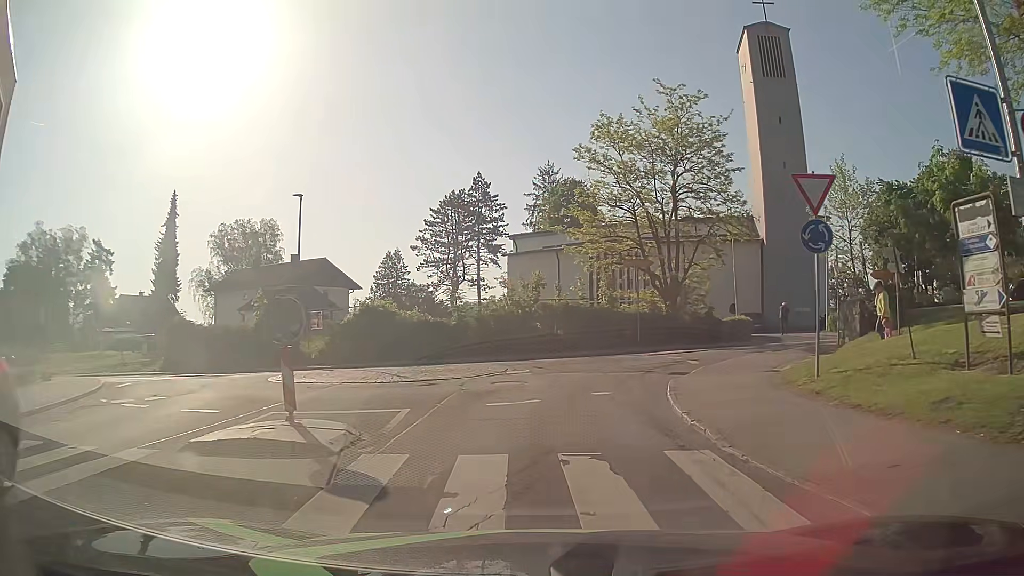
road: unclassified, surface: asphalt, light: Day
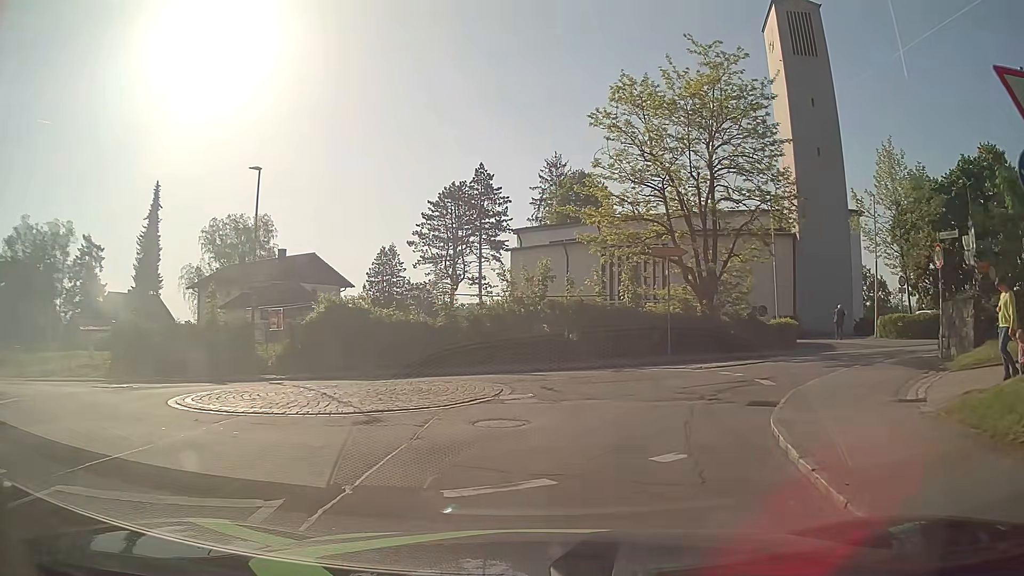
(-0.1, +5.7) m; -3°
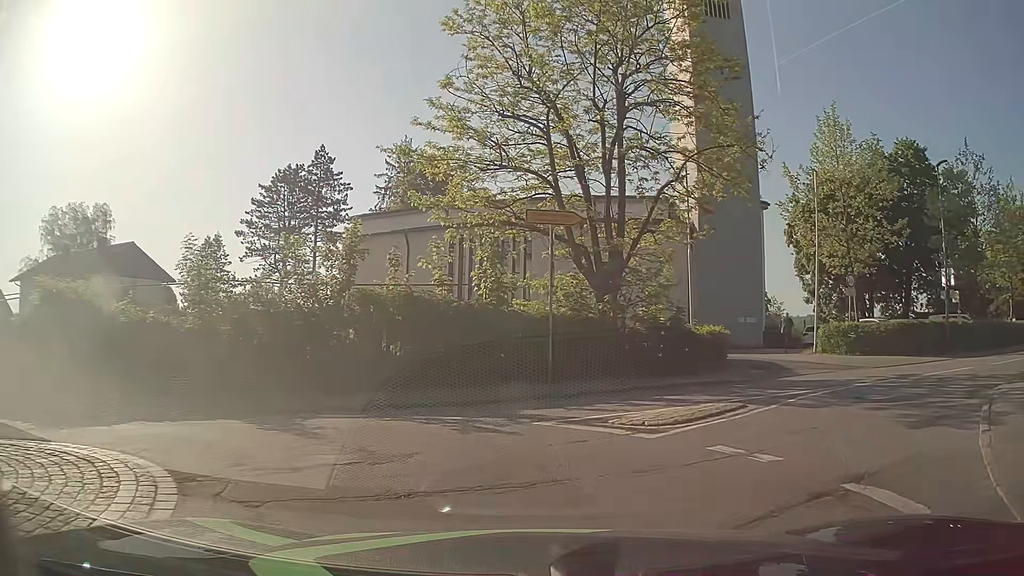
(+0.8, +9.3) m; +14°
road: tertiary
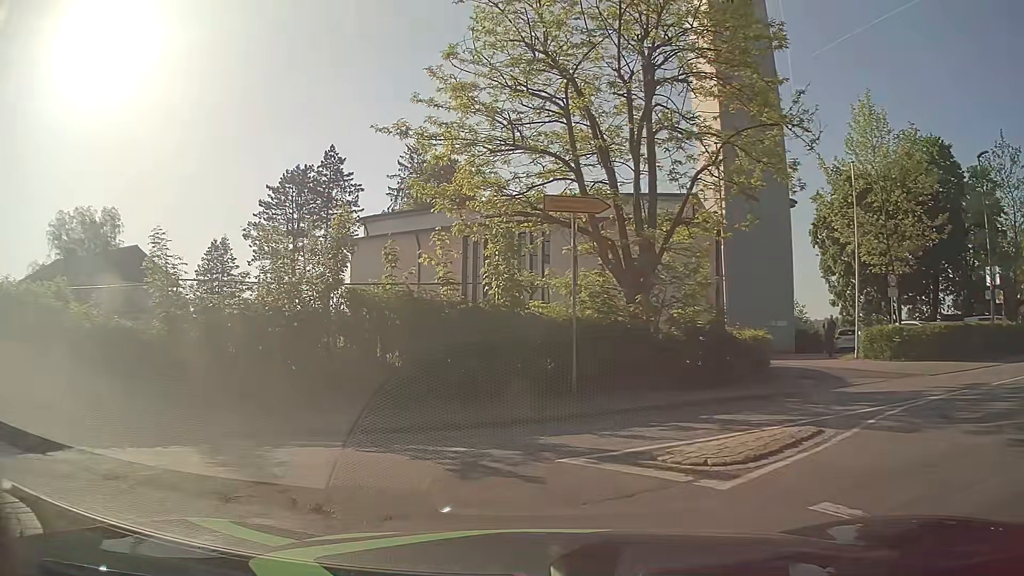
(0.0, +2.2) m; -1°
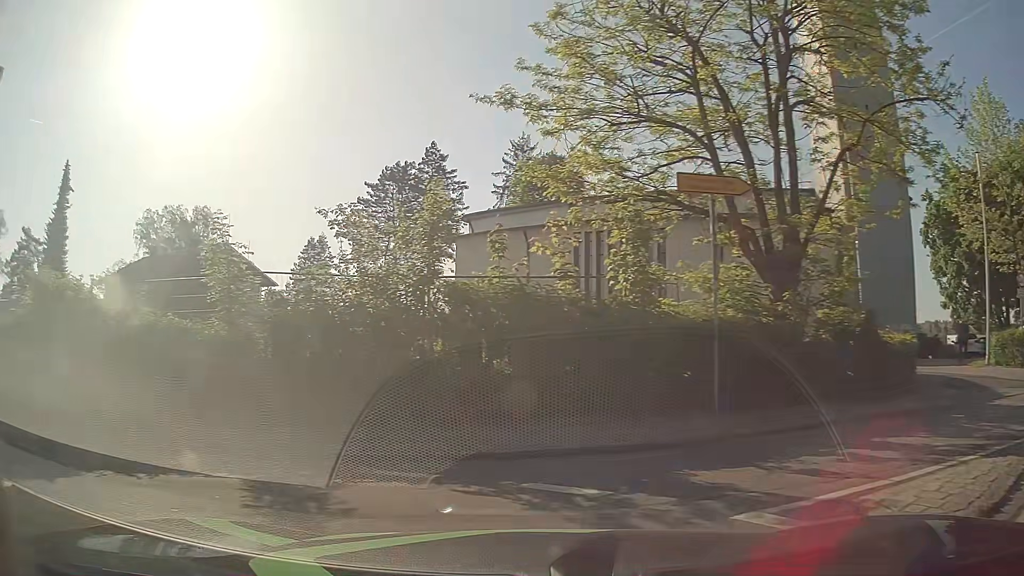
(-0.2, +2.1) m; -9°
